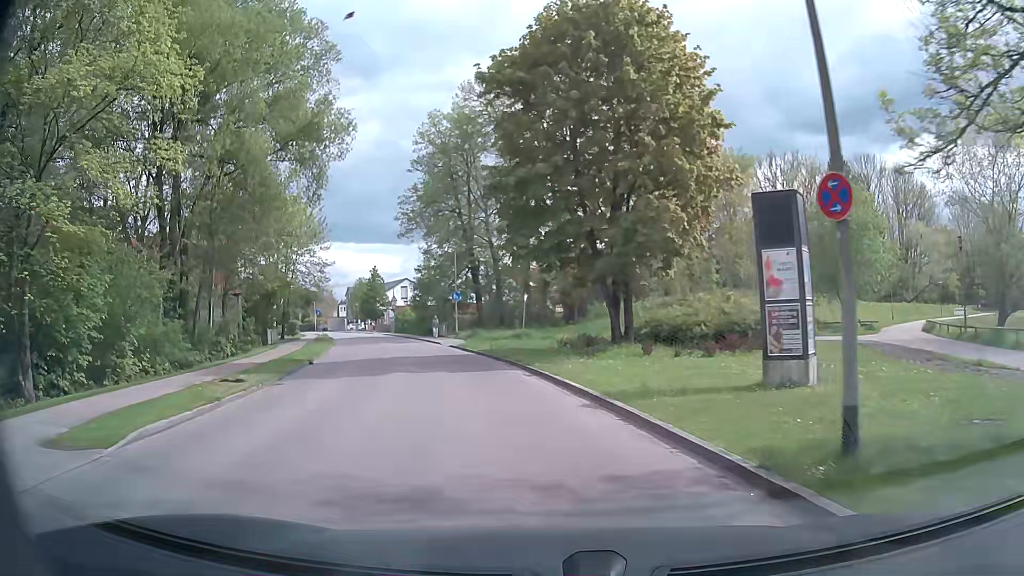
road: residential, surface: asphalt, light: Day
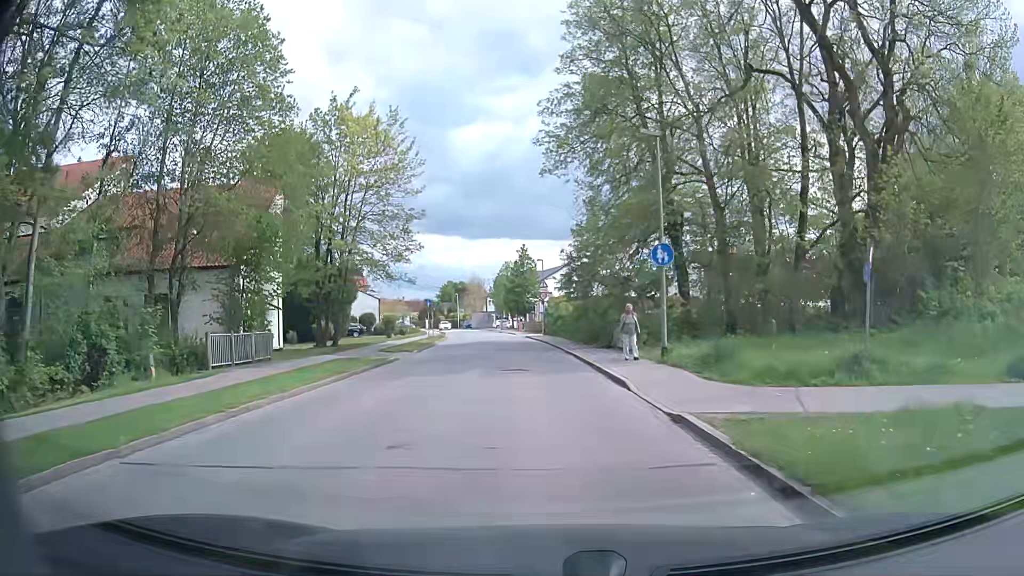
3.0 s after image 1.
(-4.0, +26.8) m; -14°
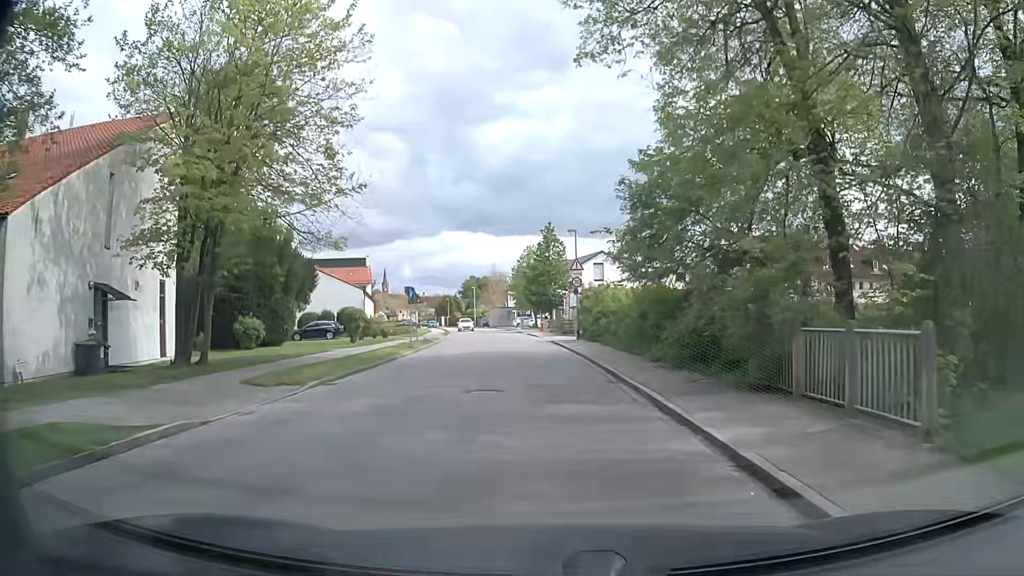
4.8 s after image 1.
(-0.4, +17.0) m; -3°
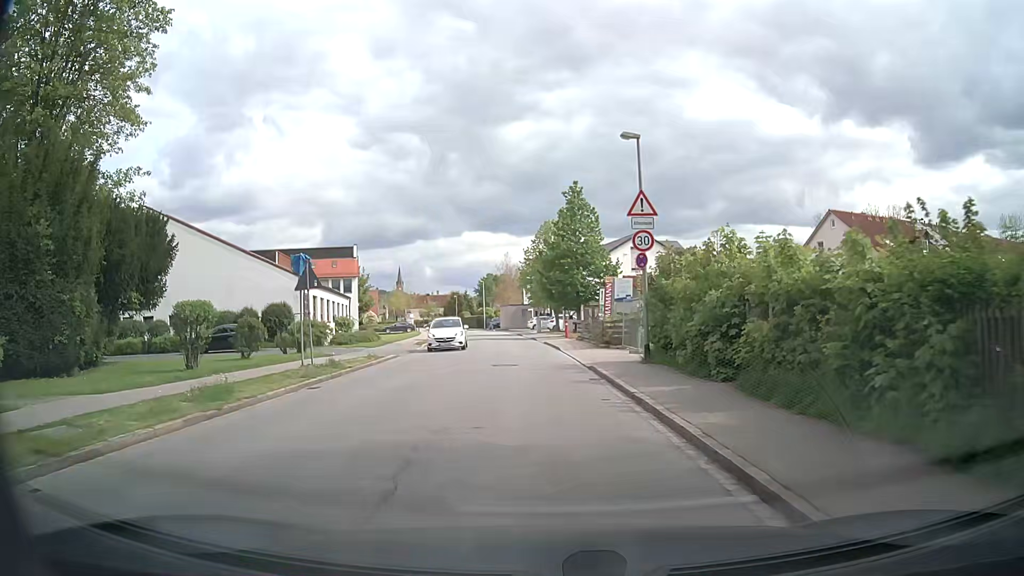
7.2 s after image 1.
(+0.1, +19.8) m; -1°
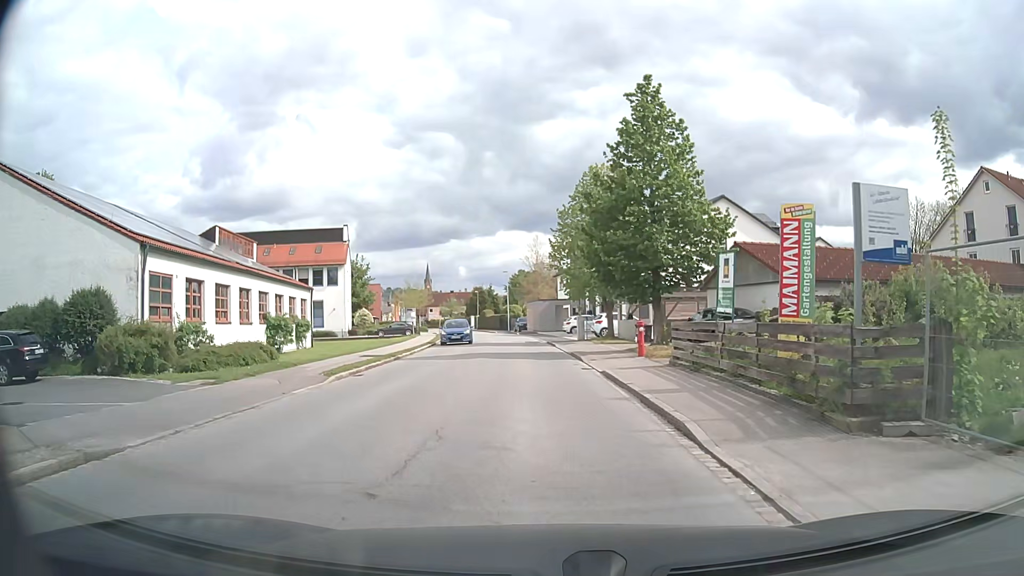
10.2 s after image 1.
(-0.5, +20.8) m; -3°
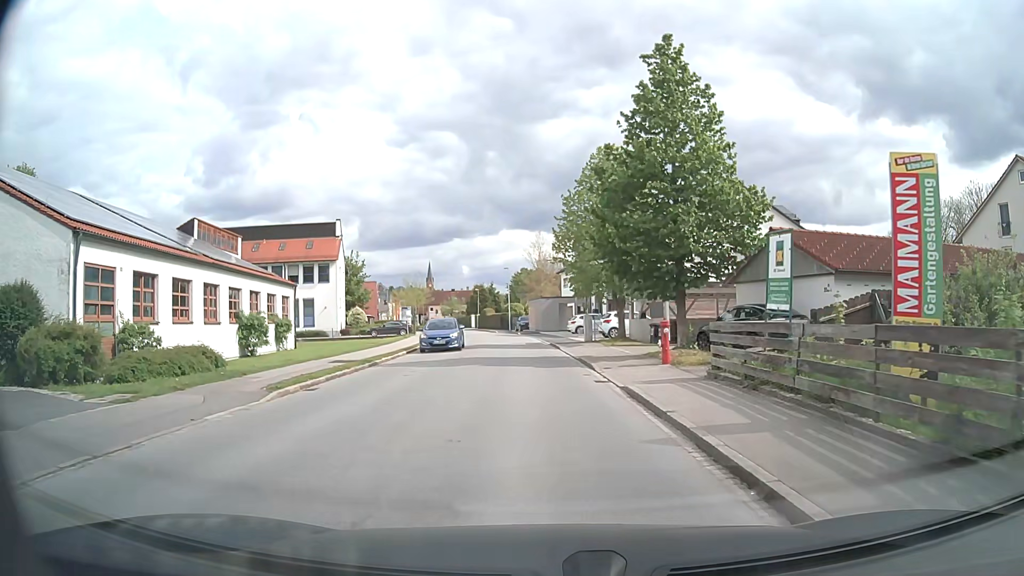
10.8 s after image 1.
(0.0, +4.0) m; +1°
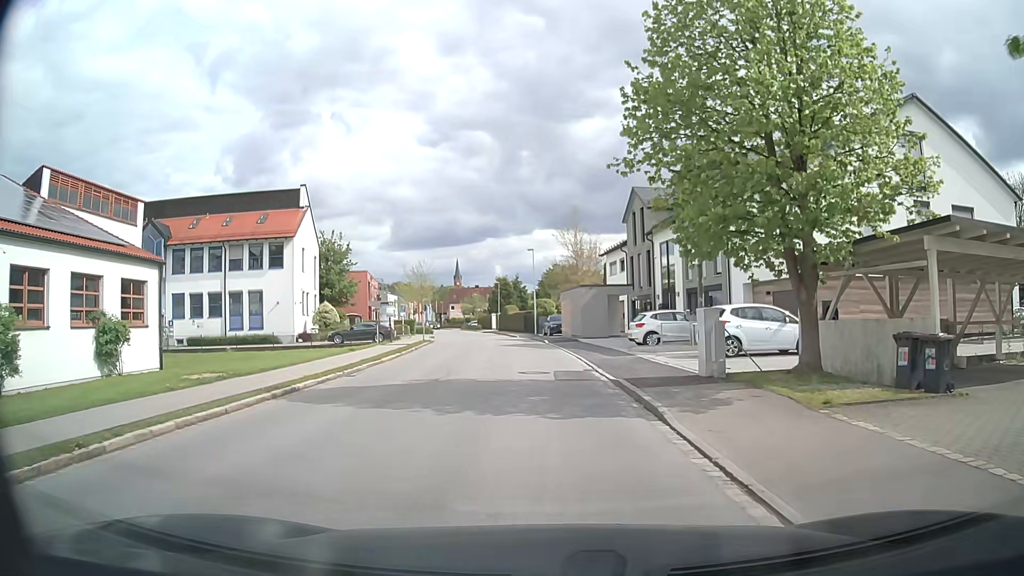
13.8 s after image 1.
(-0.7, +20.6) m; -4°
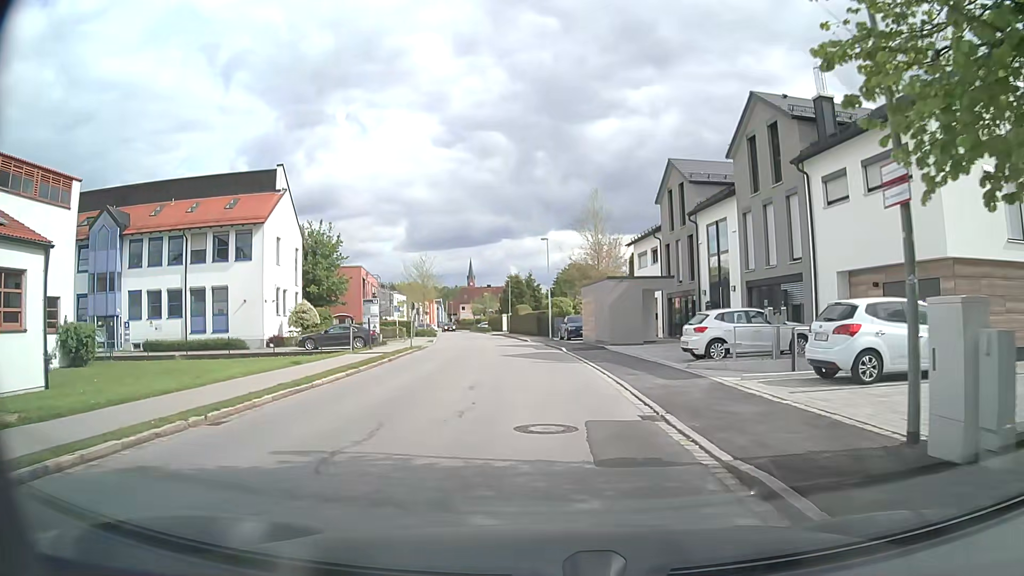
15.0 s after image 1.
(0.0, +8.3) m; 0°
(0, +10) (0, +20) (-1, +30) (-2, +40) (-3, +50) (-5, +60) (-6, +70) (-8, +79) (-10, +89) (-12, +99) m
